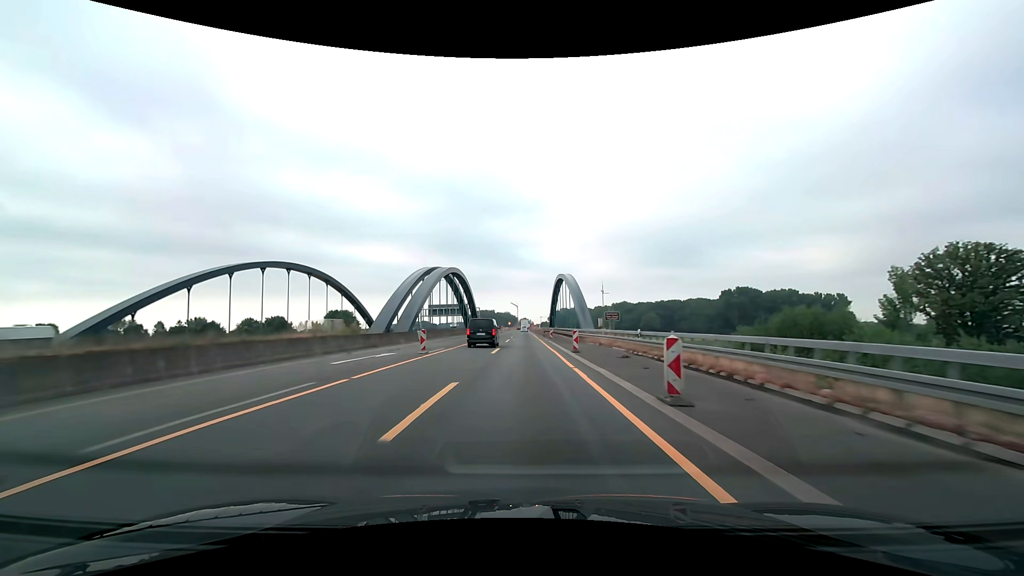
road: motorway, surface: asphalt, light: Day
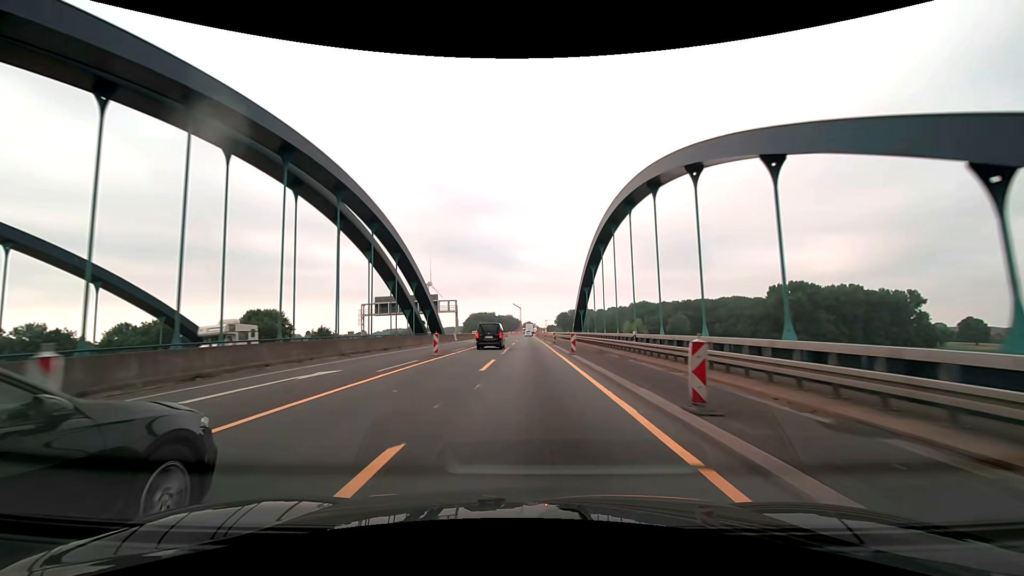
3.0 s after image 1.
(-0.1, +62.4) m; -1°
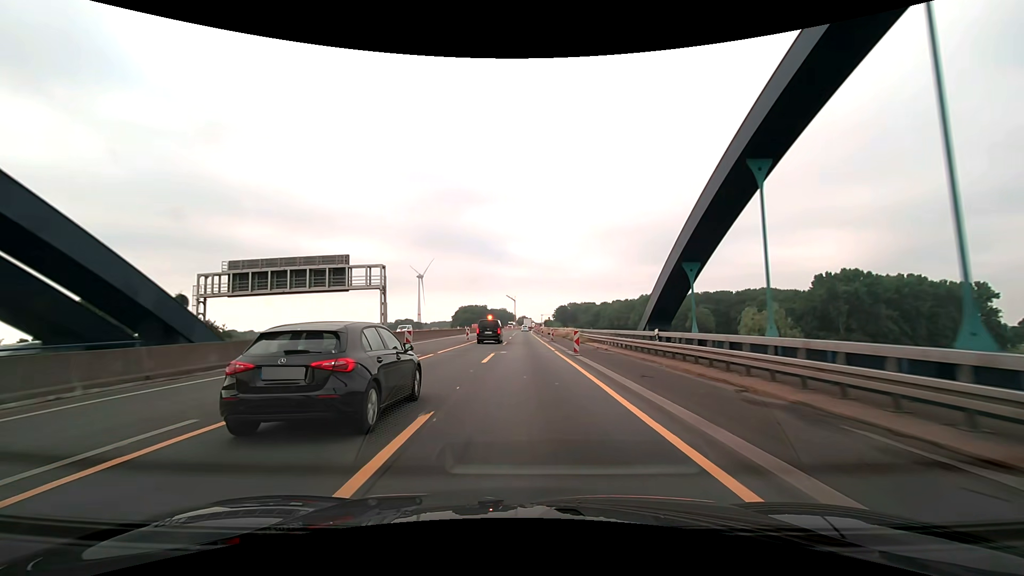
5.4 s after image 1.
(+0.3, +49.9) m; +1°
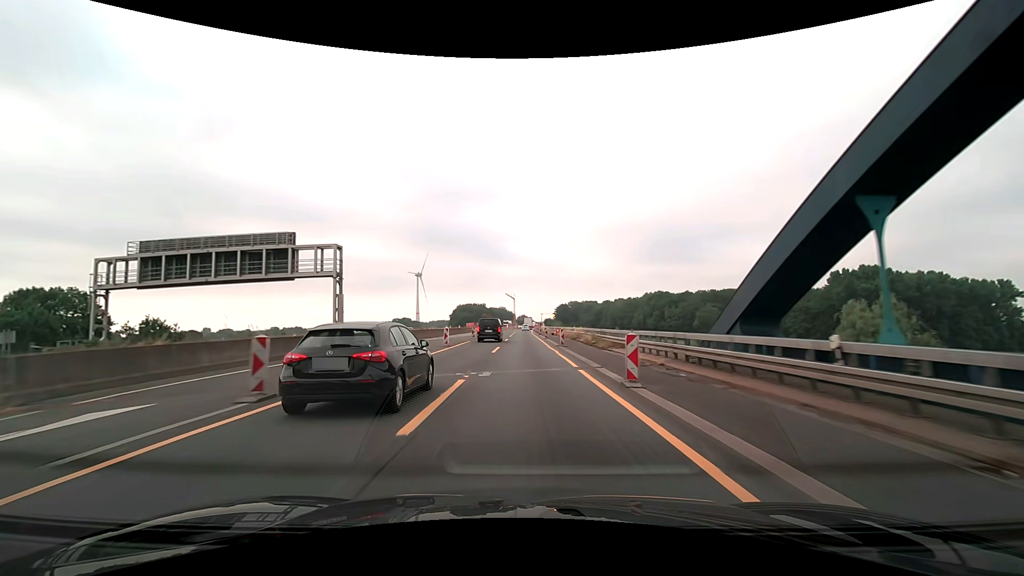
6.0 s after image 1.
(0.0, +12.5) m; 0°
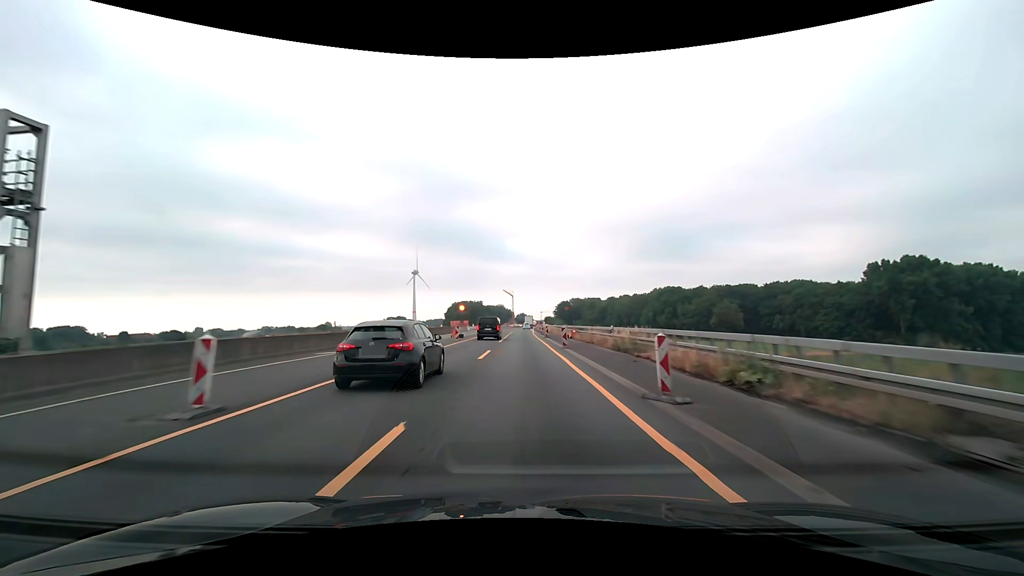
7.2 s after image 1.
(0.0, +25.0) m; 0°
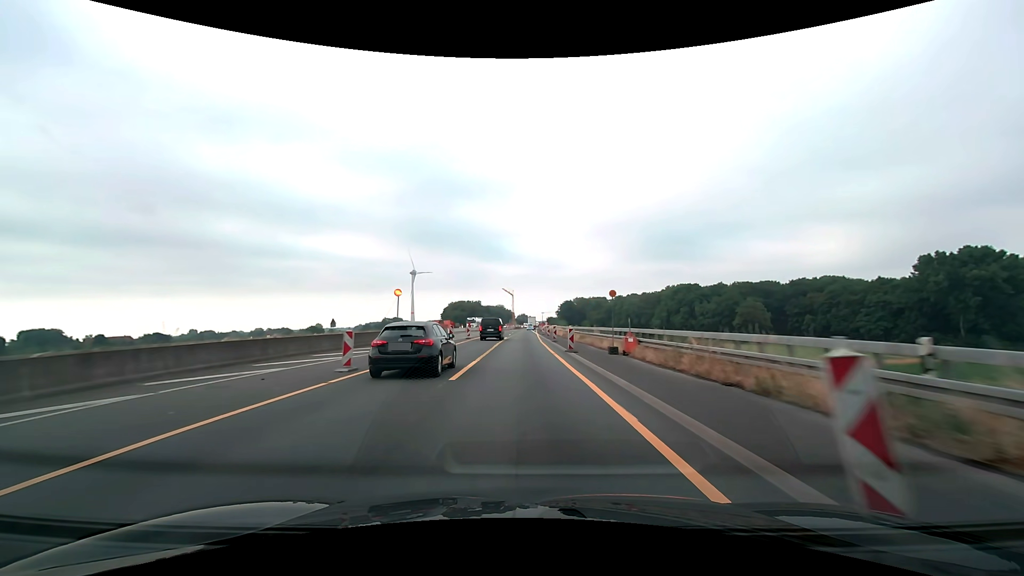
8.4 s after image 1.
(+0.1, +25.0) m; 0°
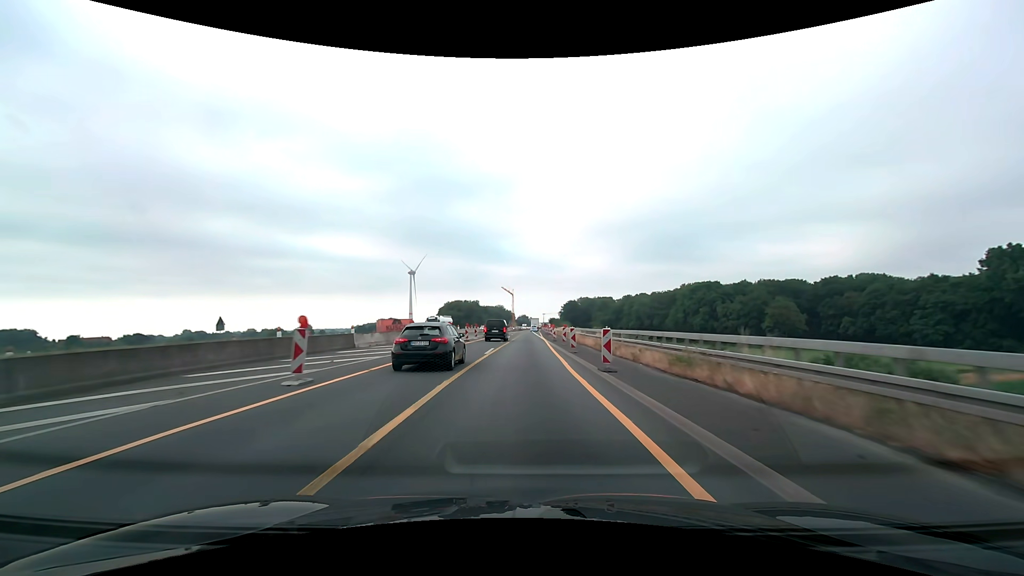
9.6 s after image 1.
(0.0, +25.0) m; 0°
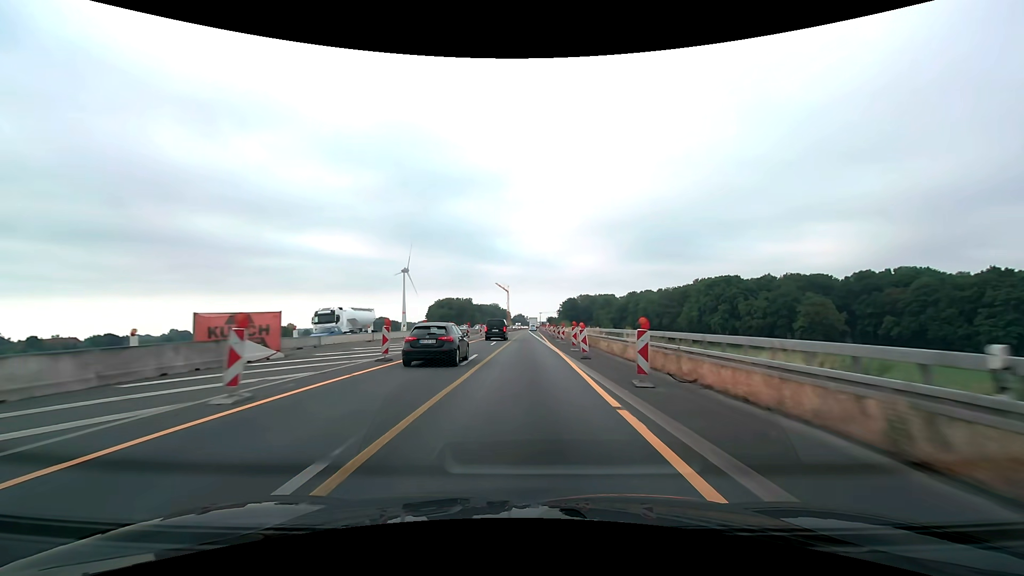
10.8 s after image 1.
(+0.1, +25.0) m; 0°
(0, +10) (0, +20) (0, +30) (0, +40) (0, +50) (0, +60) (+1, +70) (+1, +80) (+1, +90) (+1, +100) m
